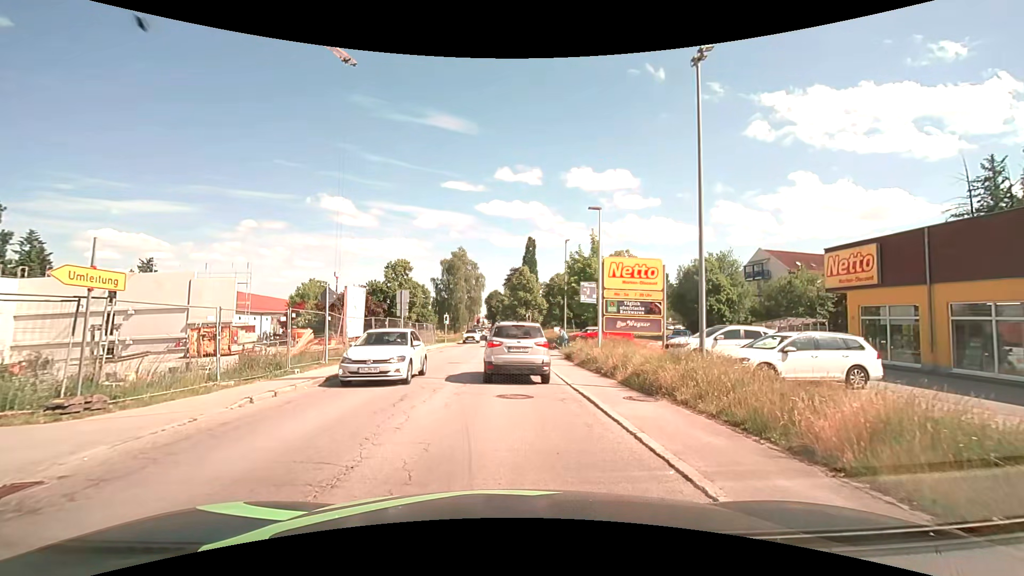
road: secondary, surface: asphalt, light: Day
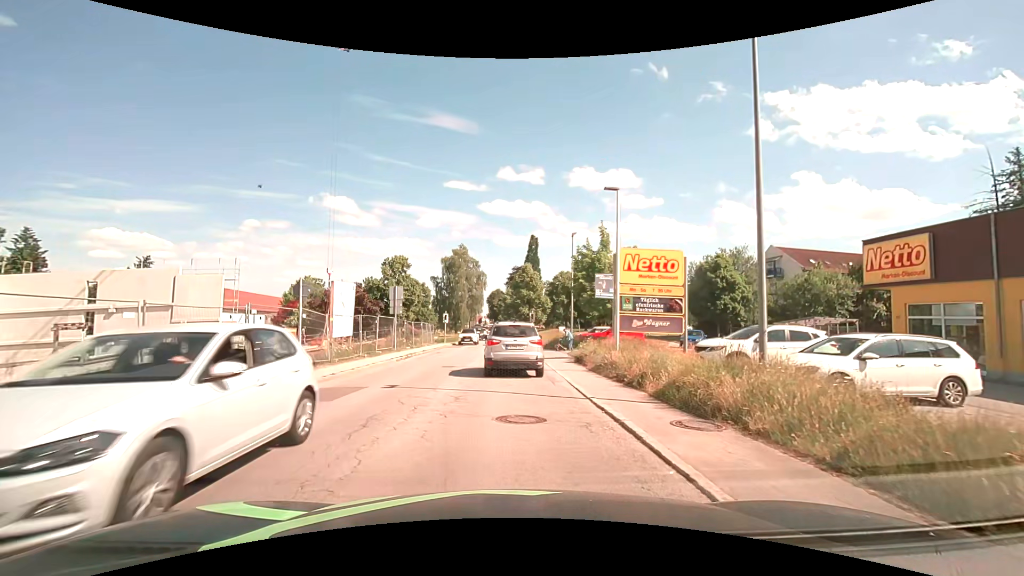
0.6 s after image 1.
(-0.1, +2.9) m; -2°
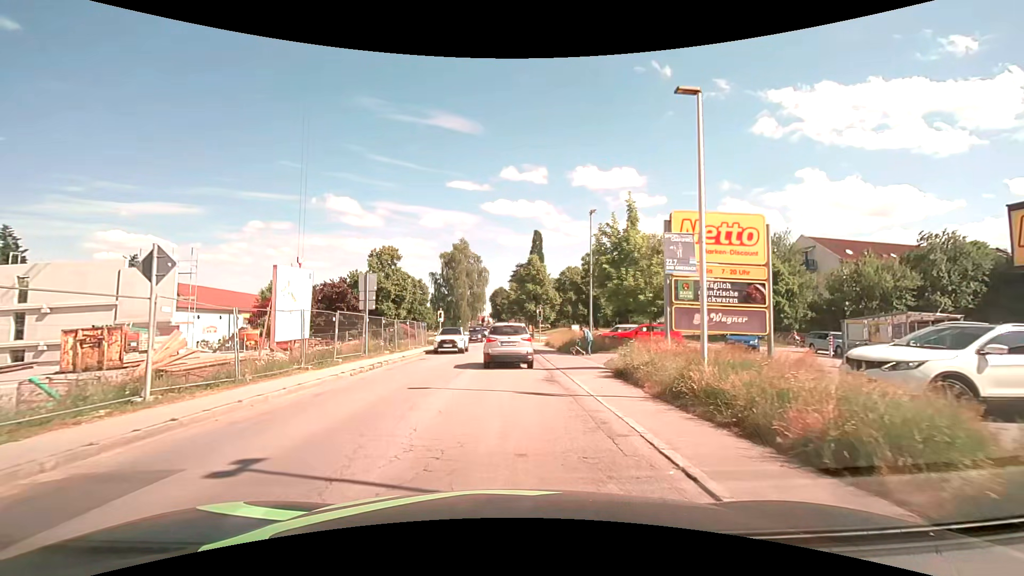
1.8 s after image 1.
(0.0, +7.4) m; 0°
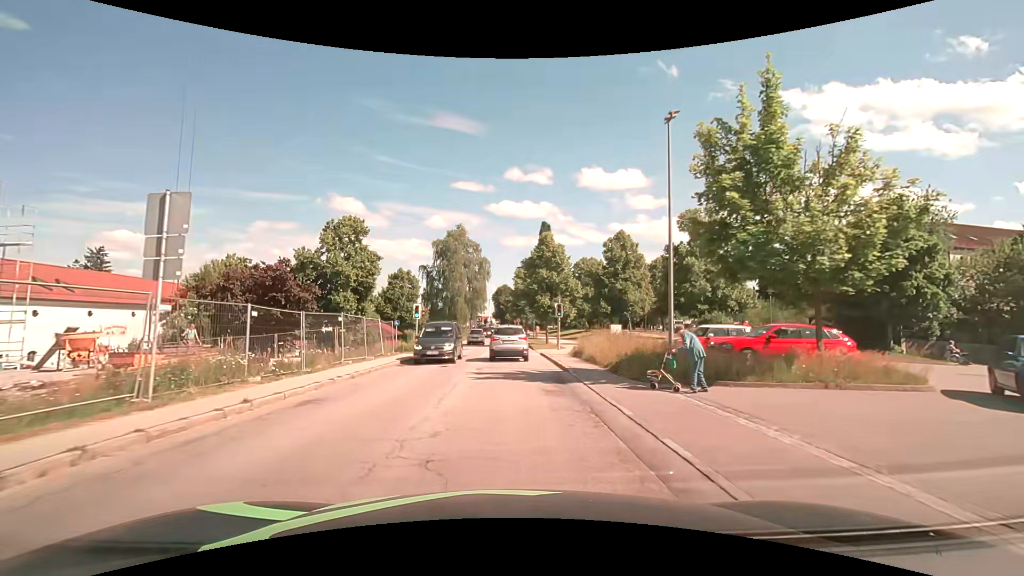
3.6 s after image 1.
(-0.2, +14.9) m; -1°
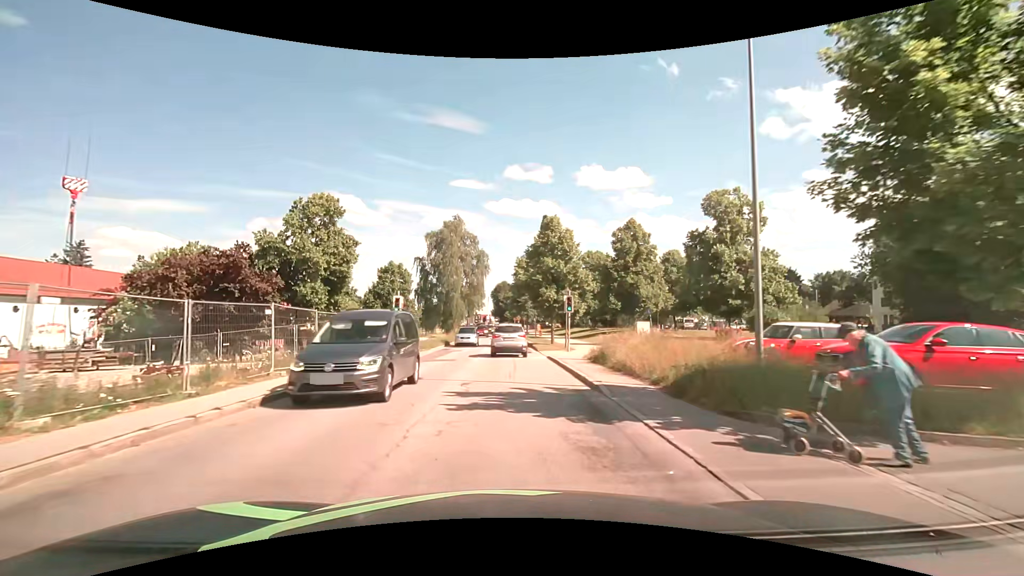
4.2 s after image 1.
(0.0, +5.9) m; 0°
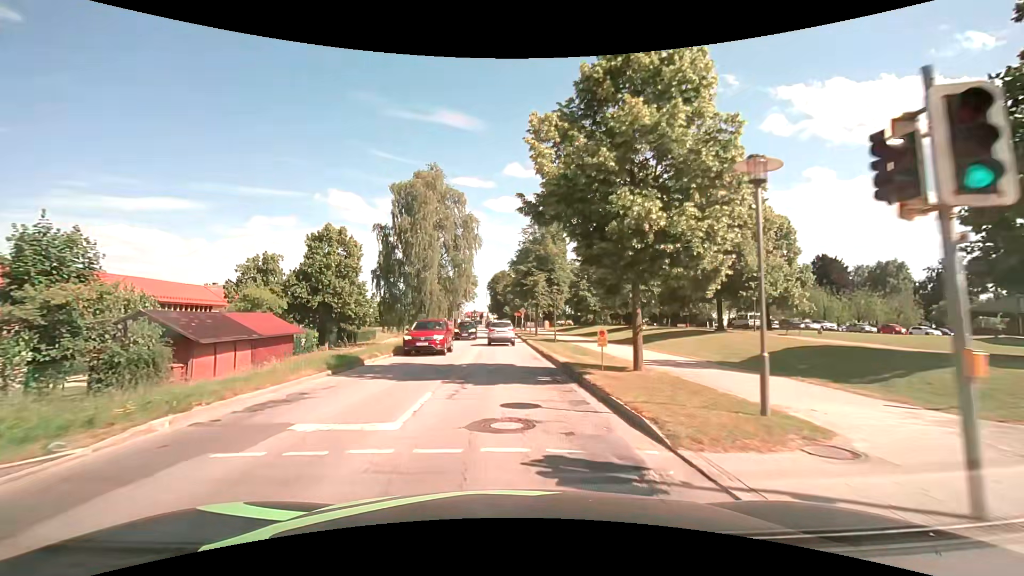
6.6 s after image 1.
(0.0, +24.9) m; 0°
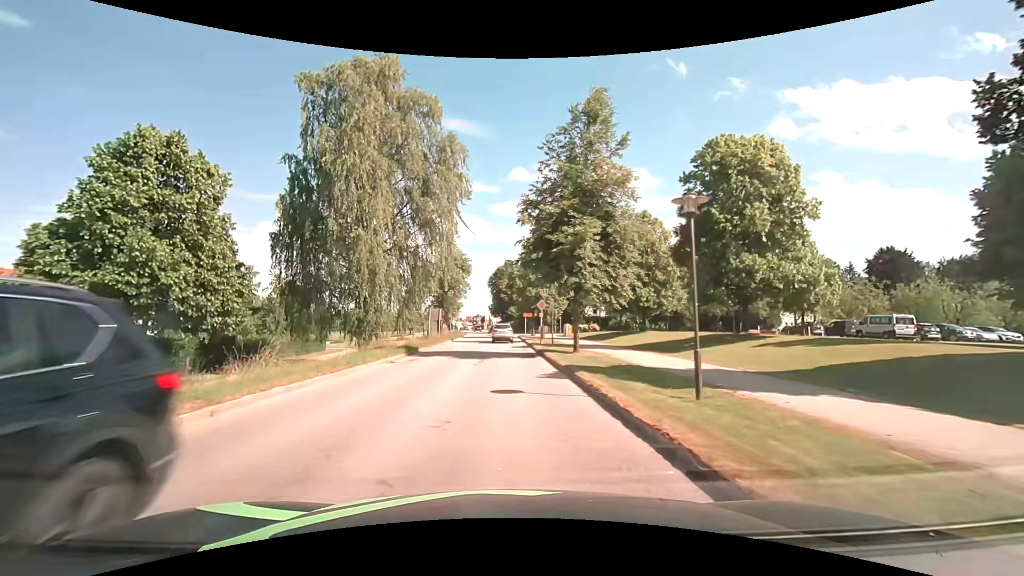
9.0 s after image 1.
(-0.3, +24.5) m; -1°
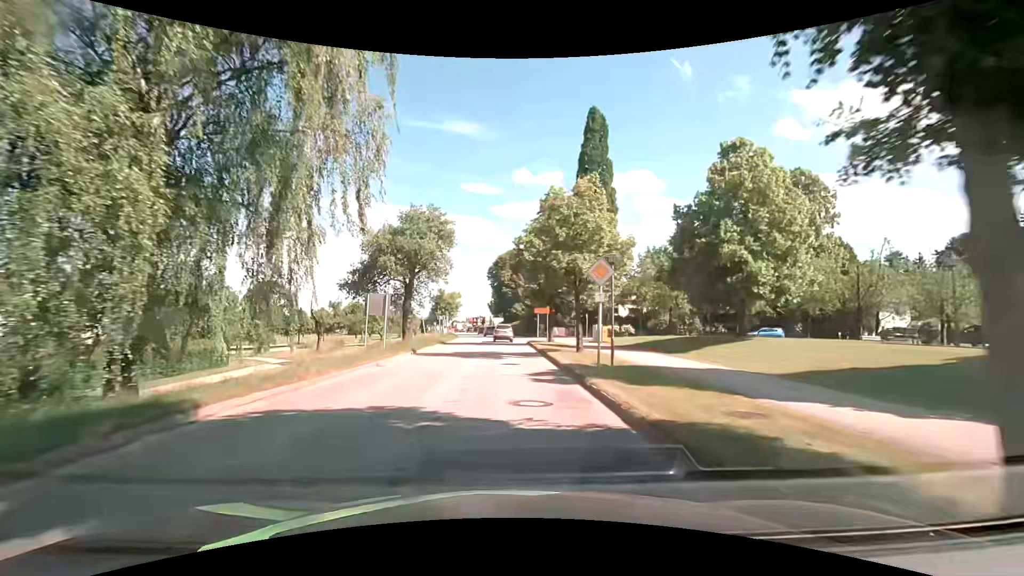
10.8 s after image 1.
(-0.1, +20.5) m; 0°
(0, +10) (0, +20) (0, +30) (-1, +40) (-1, +50) (-2, +60) (-2, +70) (-3, +80) (-4, +90) (-5, +100) m
